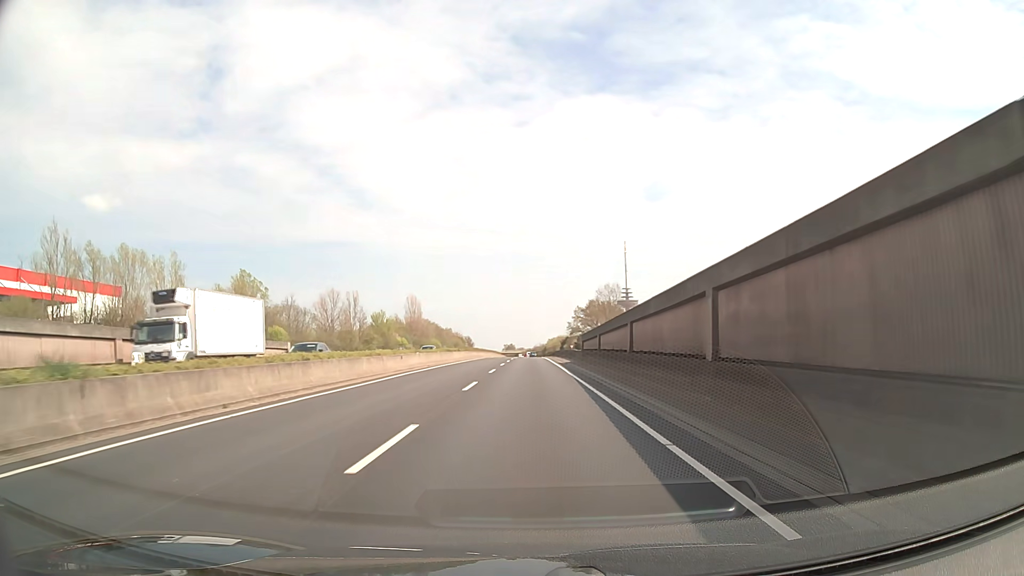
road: trunk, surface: asphalt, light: Day
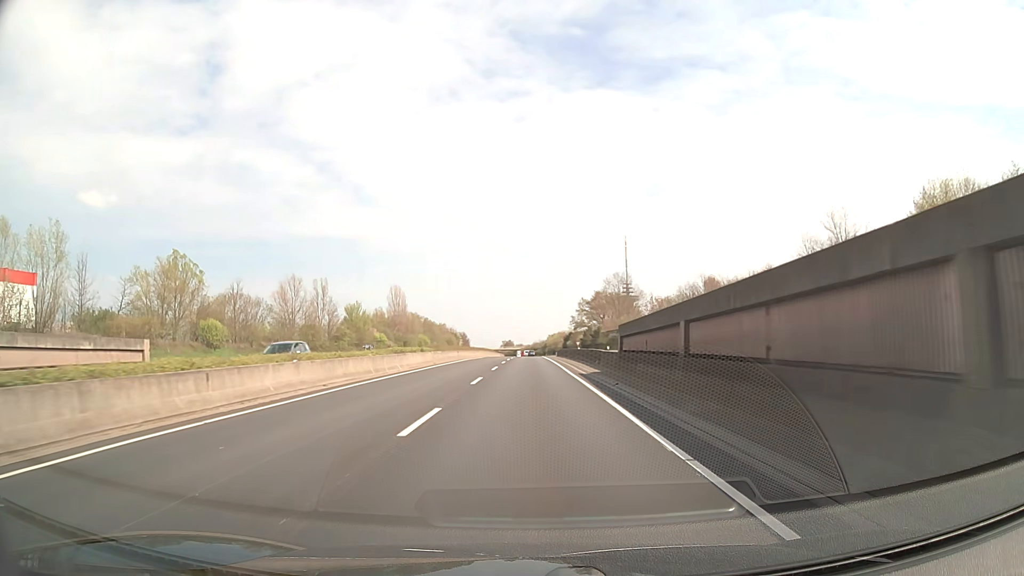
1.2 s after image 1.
(0.0, +21.5) m; 0°
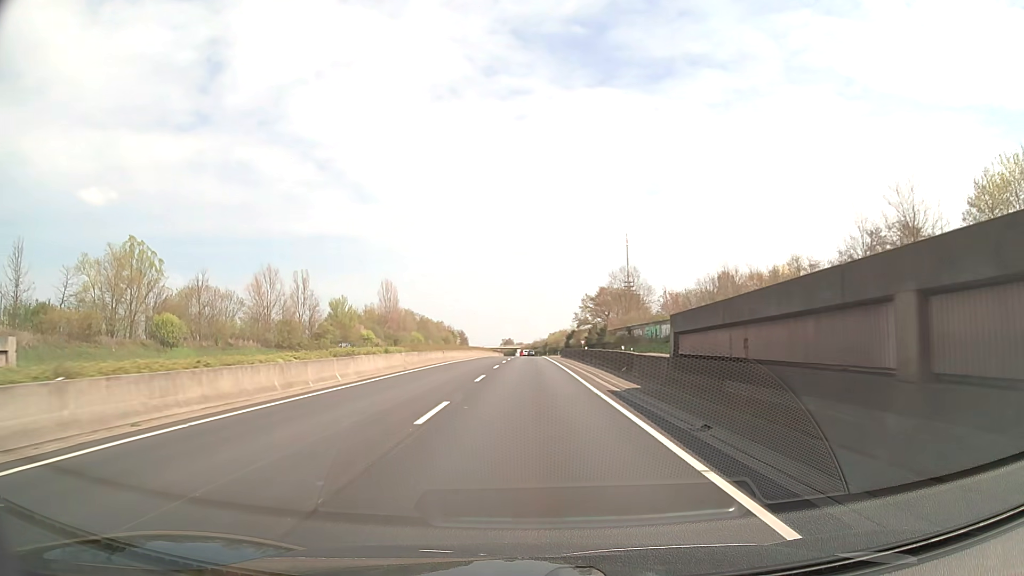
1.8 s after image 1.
(0.0, +10.8) m; 0°
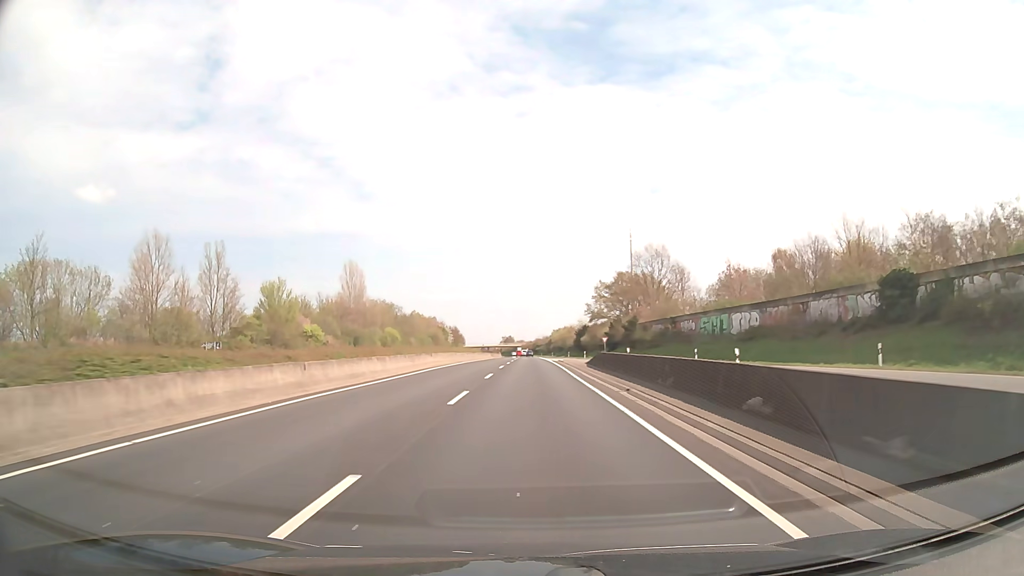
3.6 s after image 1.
(0.0, +32.4) m; 0°
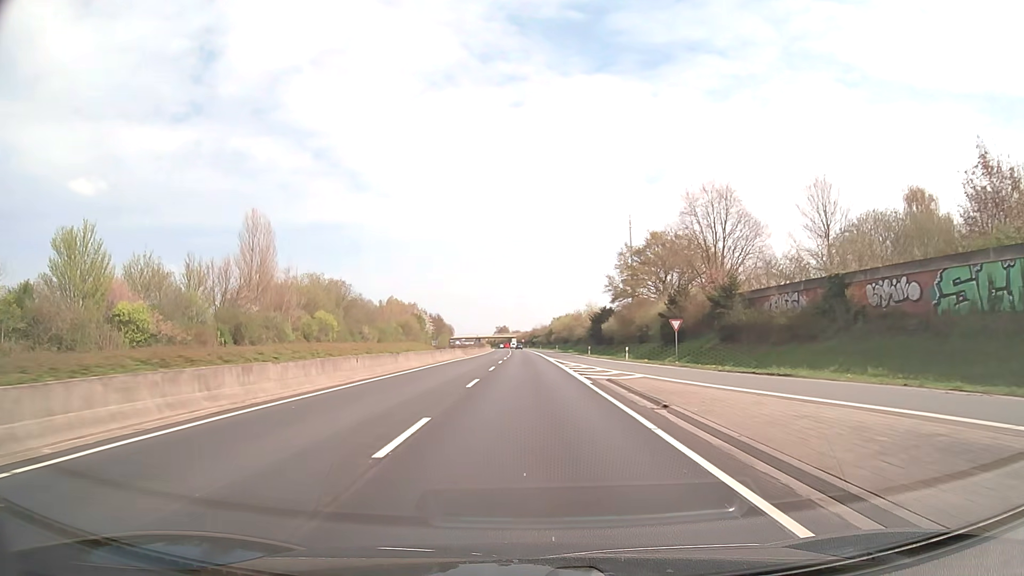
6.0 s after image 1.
(+0.1, +43.3) m; 0°
